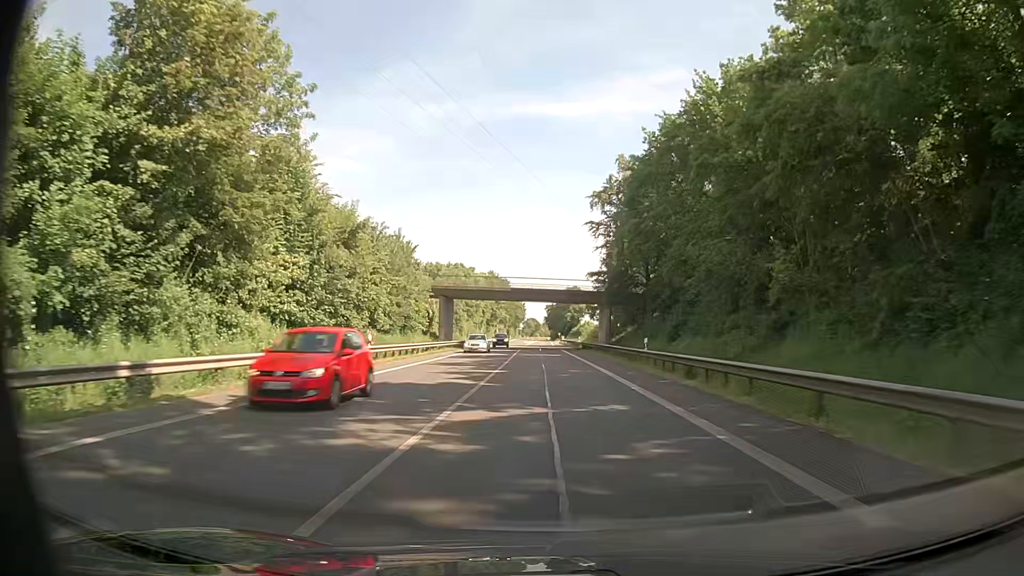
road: primary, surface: asphalt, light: Day
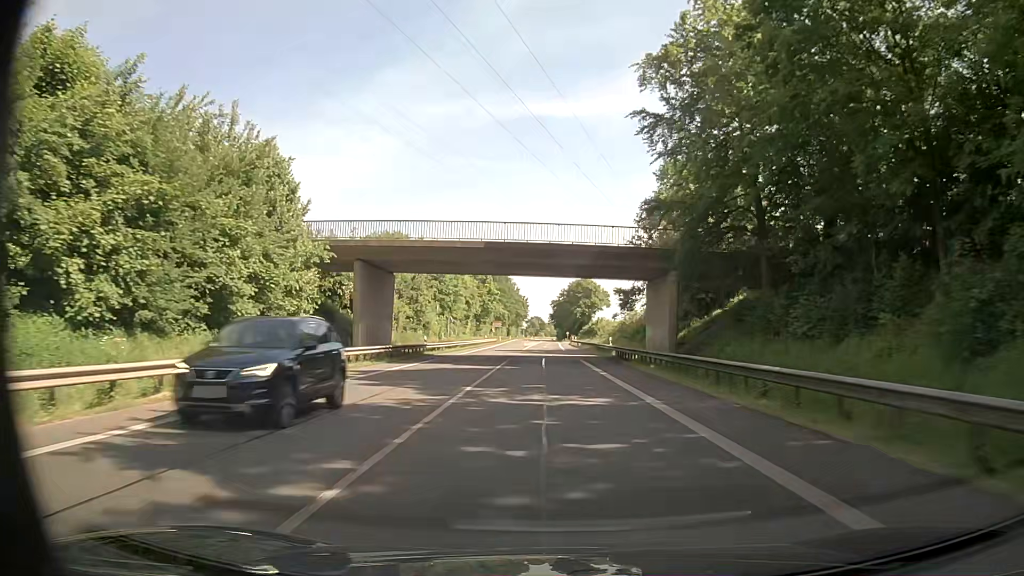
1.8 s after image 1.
(-0.1, +32.4) m; 0°
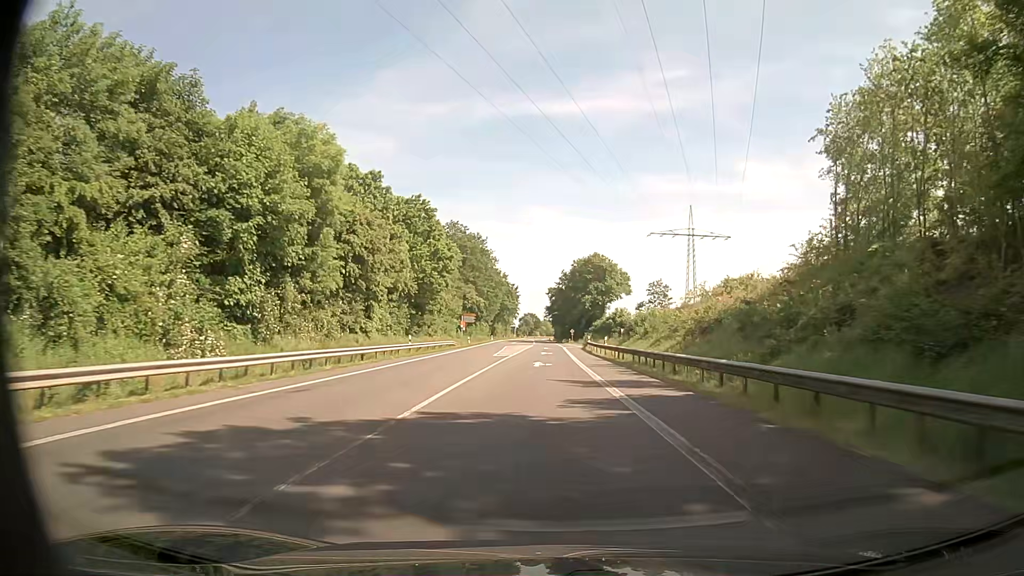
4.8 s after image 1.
(+0.5, +54.0) m; +1°
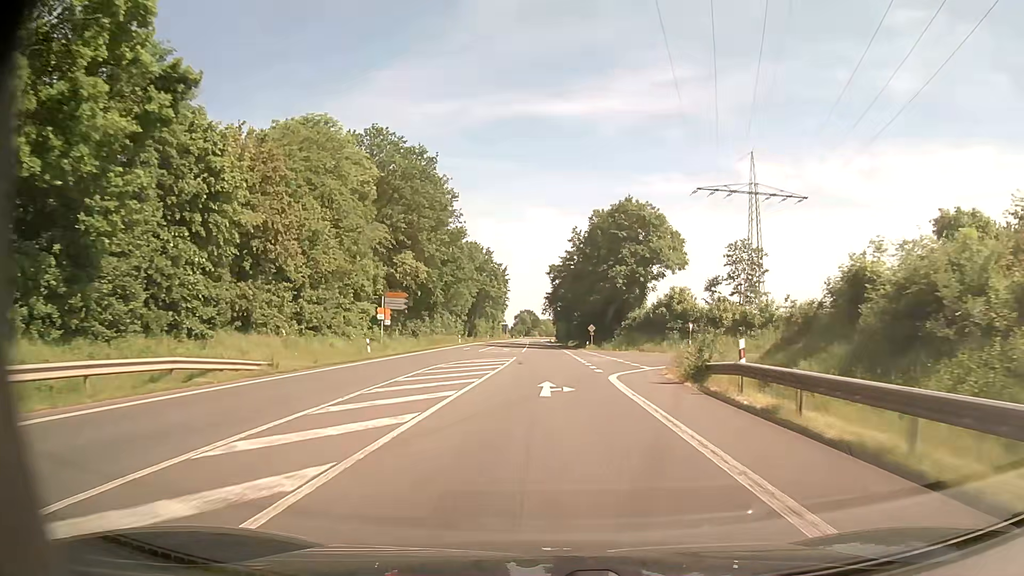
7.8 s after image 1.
(-0.3, +54.0) m; 0°
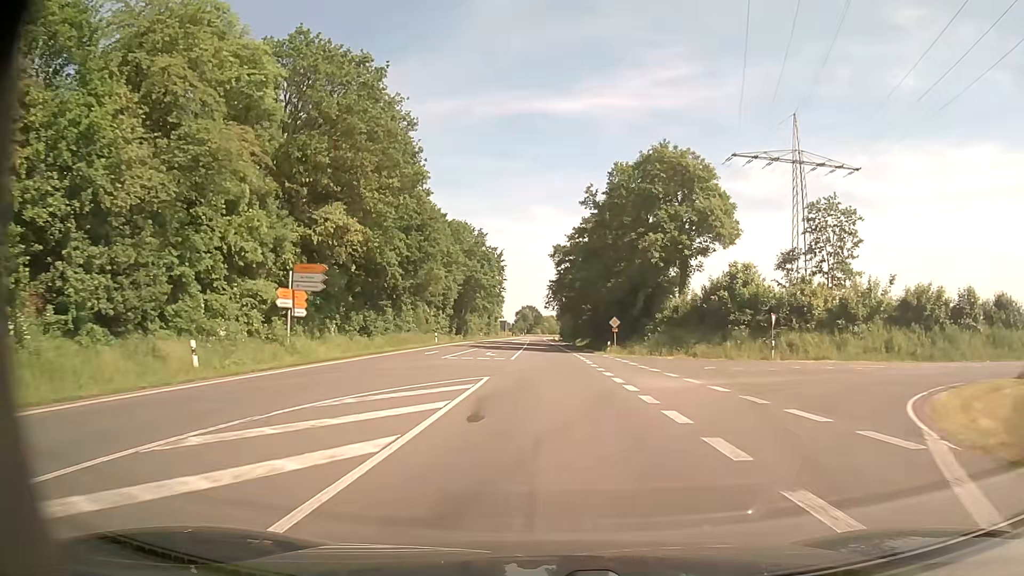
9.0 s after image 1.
(-0.1, +21.6) m; 0°
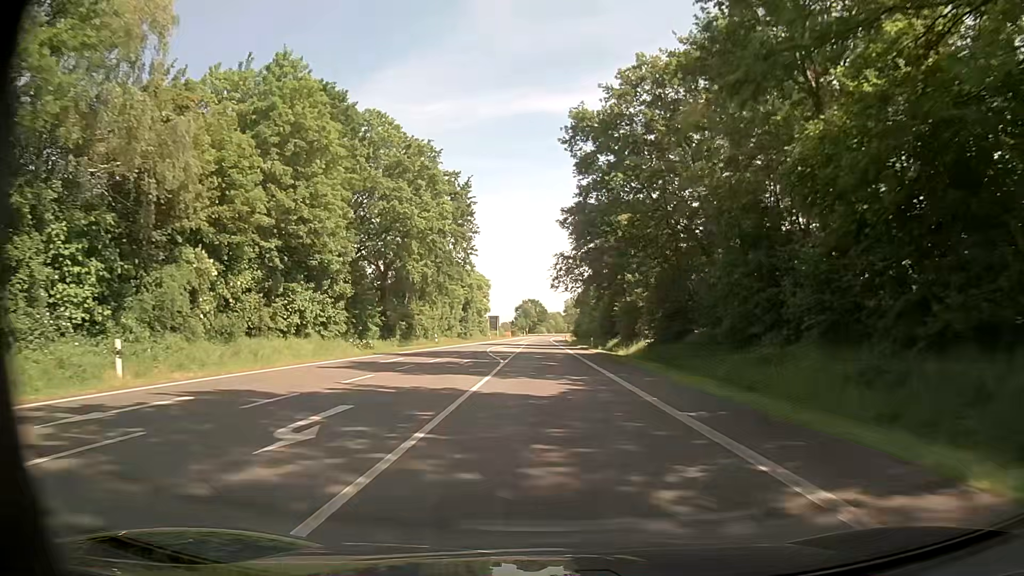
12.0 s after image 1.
(-0.4, +53.9) m; -1°
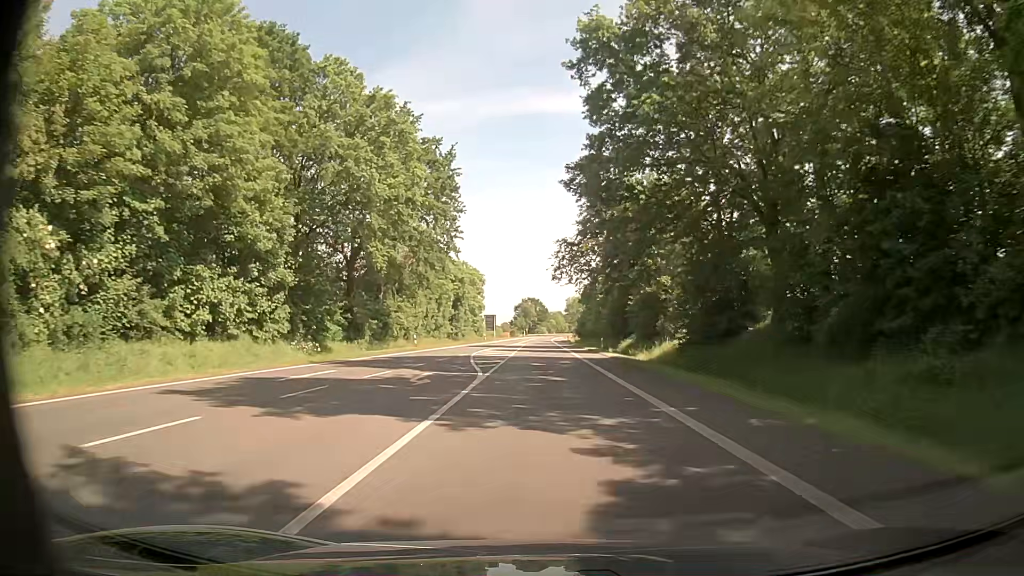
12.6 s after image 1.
(+0.1, +10.8) m; 0°
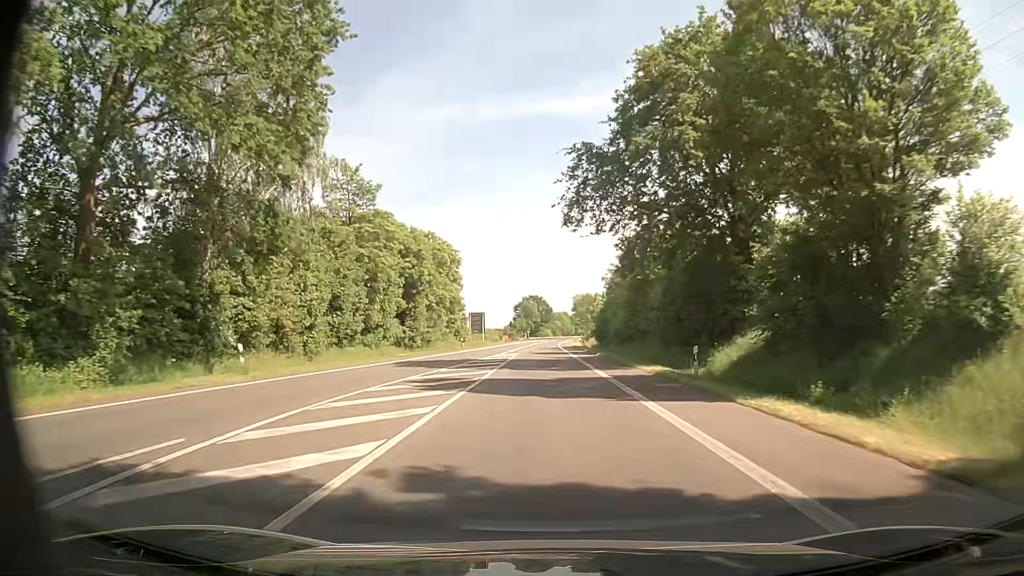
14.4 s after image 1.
(0.0, +32.3) m; 0°
(0, +10) (0, +20) (0, +30) (-1, +40) (-1, +50) (-1, +60) (-1, +70) (-1, +80) (-2, +90) (-2, +100) m
